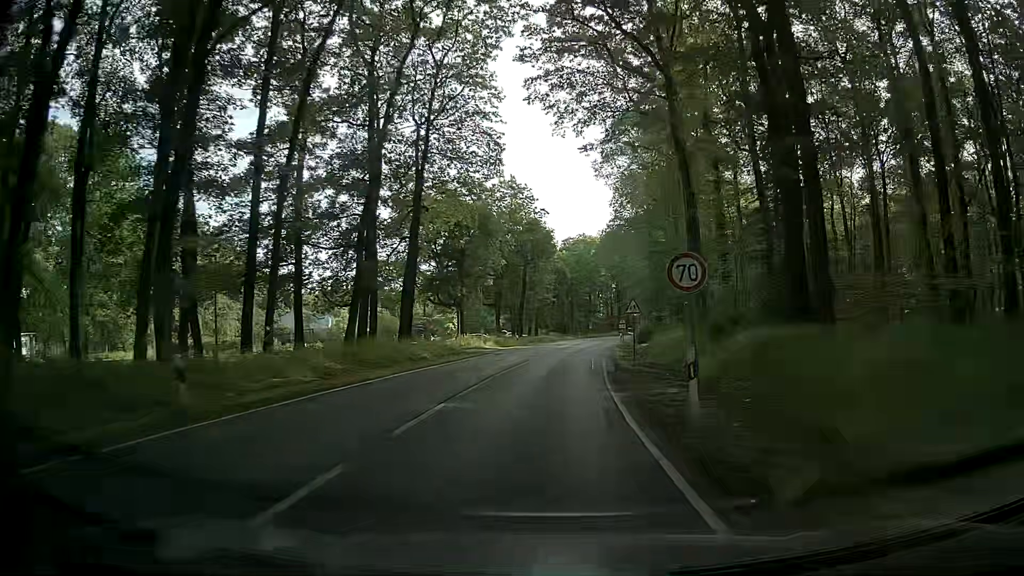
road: secondary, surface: asphalt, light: Day
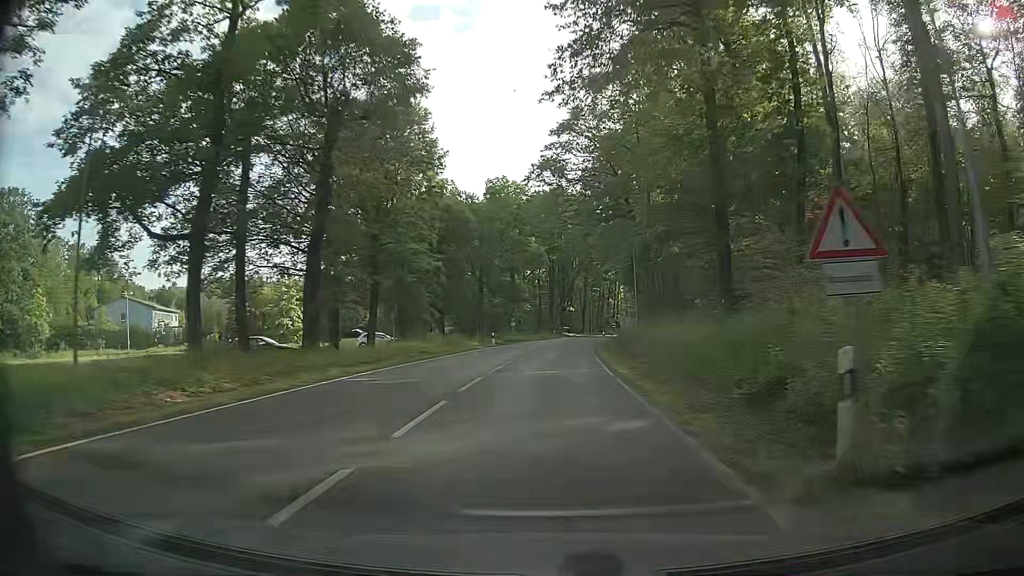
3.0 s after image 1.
(+3.3, +53.9) m; +7°
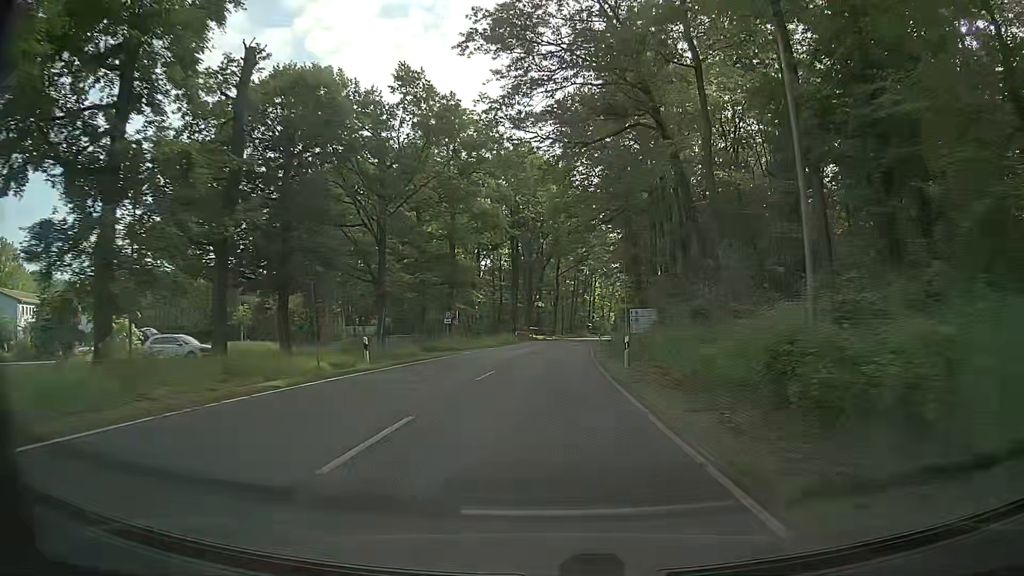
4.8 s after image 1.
(+0.7, +32.4) m; +2°
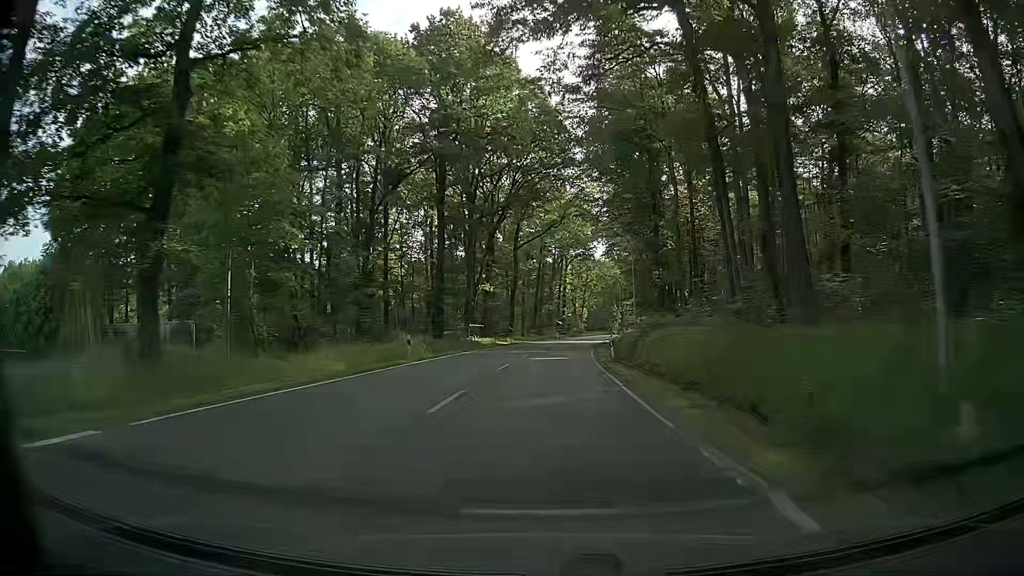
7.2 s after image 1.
(+1.5, +43.2) m; +4°
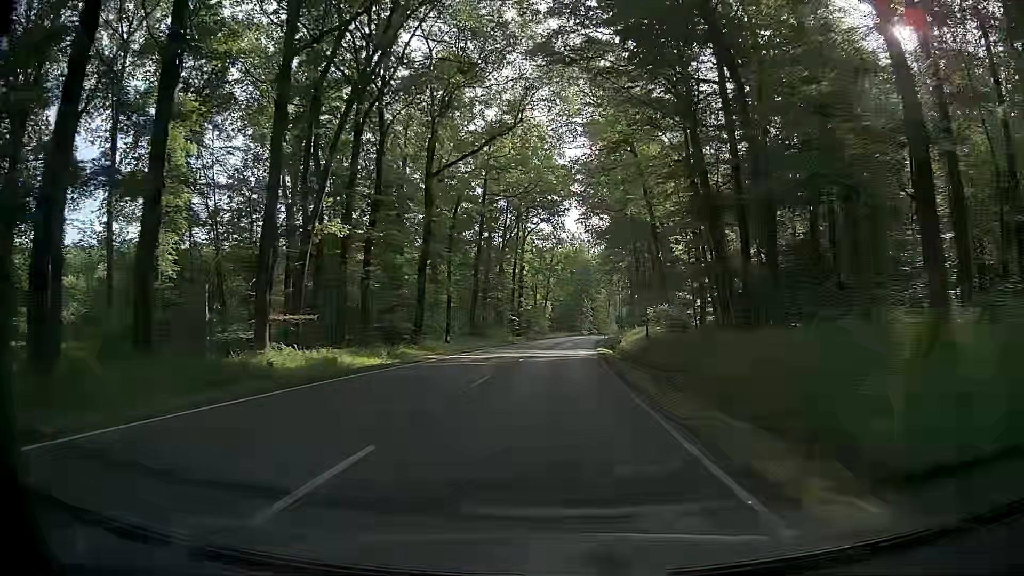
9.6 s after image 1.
(+1.6, +43.2) m; +4°
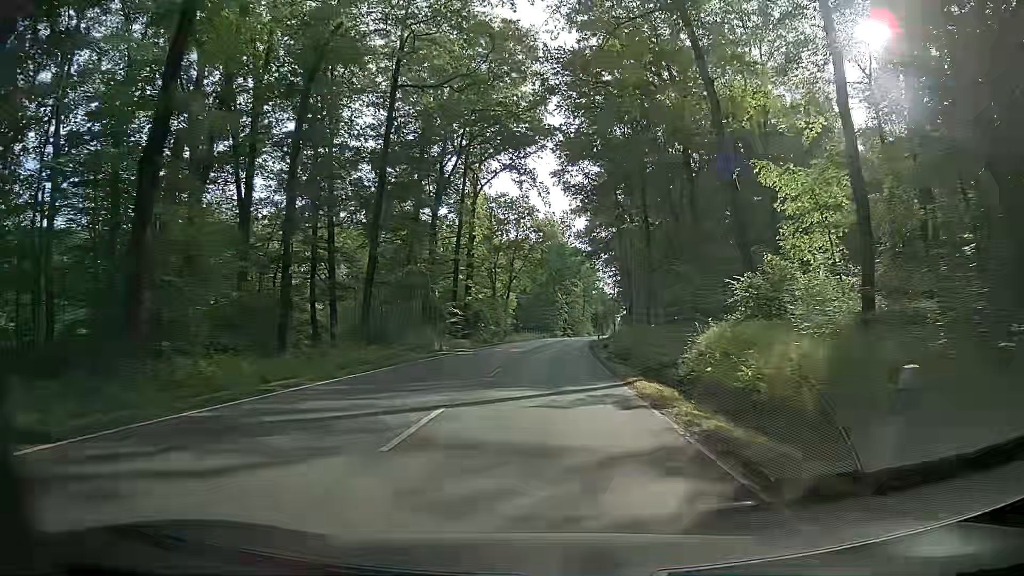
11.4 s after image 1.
(+0.6, +32.3) m; +2°
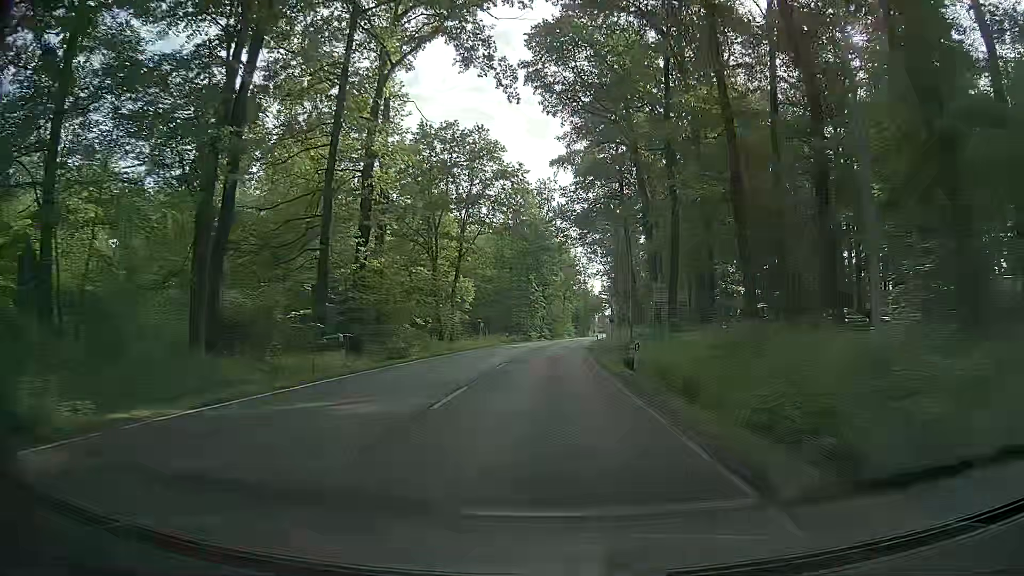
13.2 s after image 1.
(+0.5, +32.3) m; +2°
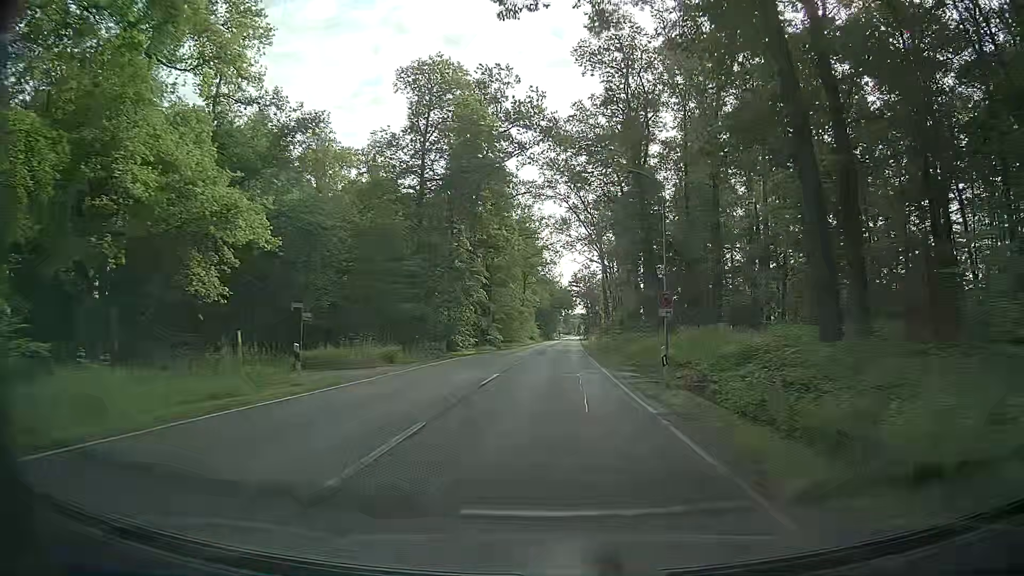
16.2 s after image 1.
(+1.3, +53.6) m; +3°
(0, +10) (0, +20) (0, +30) (+1, +40) (+1, +50) (+1, +60) (+2, +70) (+2, +80) (+3, +90) (+3, +100) m
